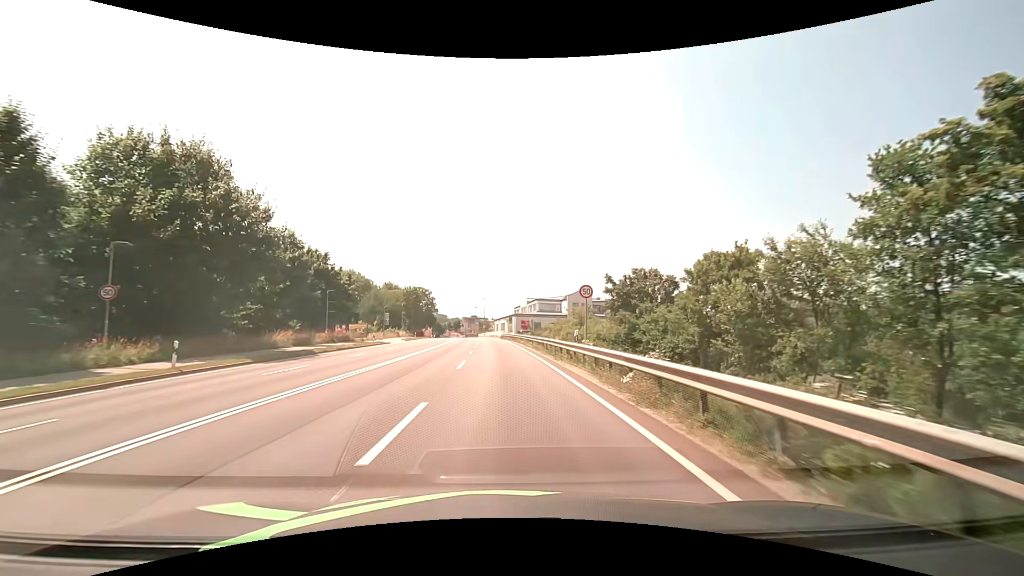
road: primary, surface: asphalt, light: Day
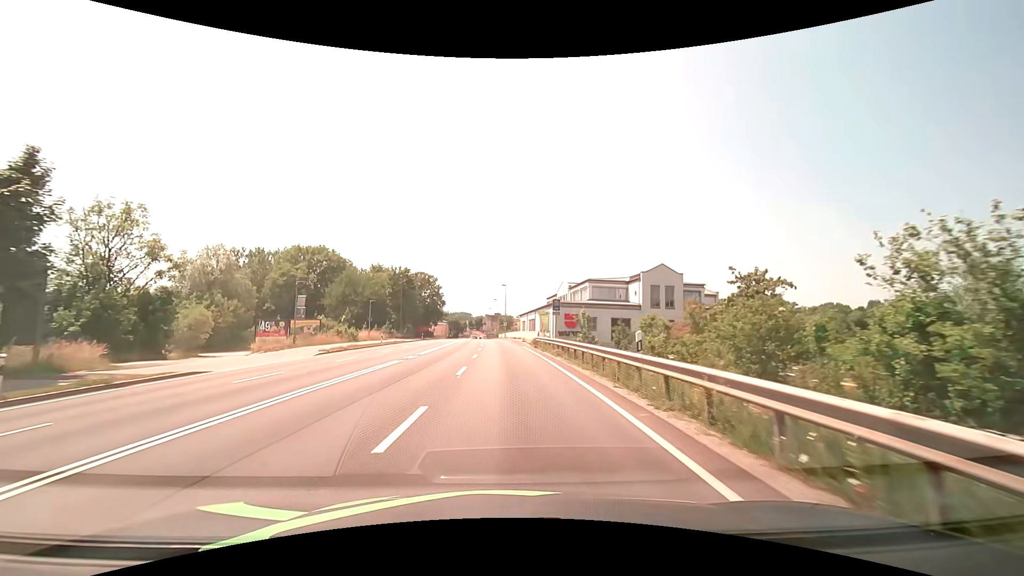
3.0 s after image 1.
(-0.9, +39.6) m; -3°
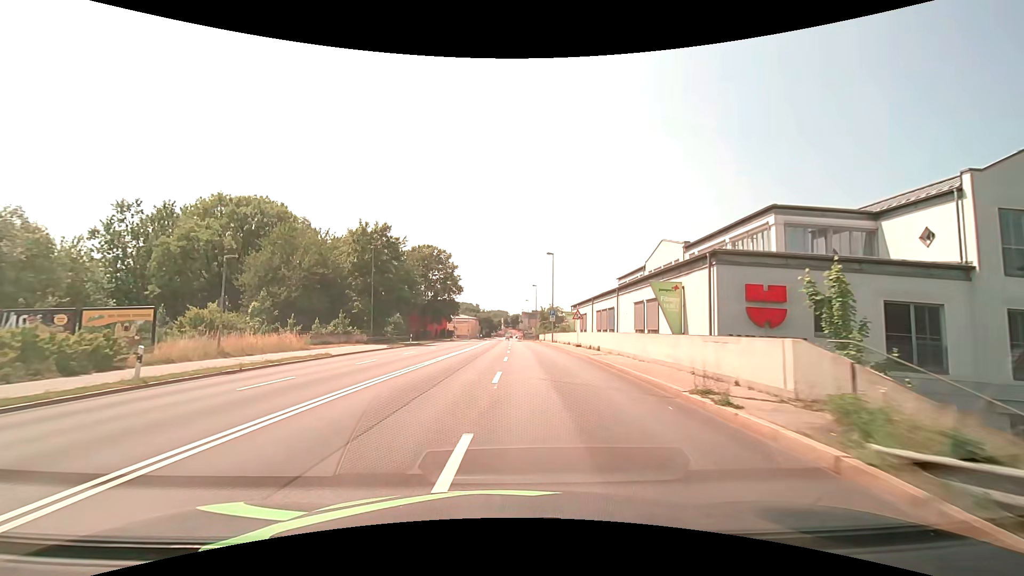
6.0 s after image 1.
(-1.1, +38.5) m; -4°
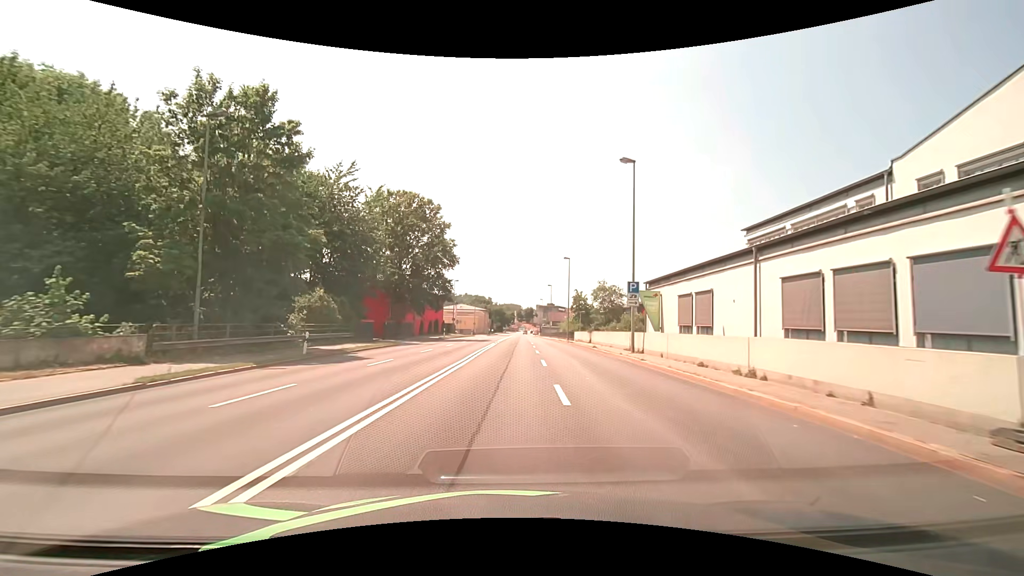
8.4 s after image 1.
(-0.6, +30.6) m; -2°
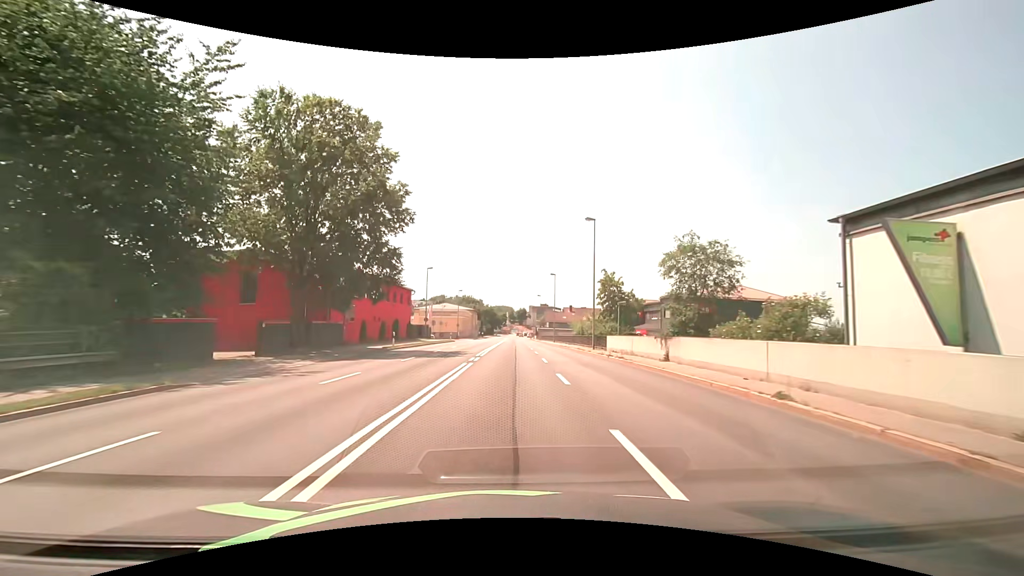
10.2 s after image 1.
(+0.3, +23.1) m; +2°
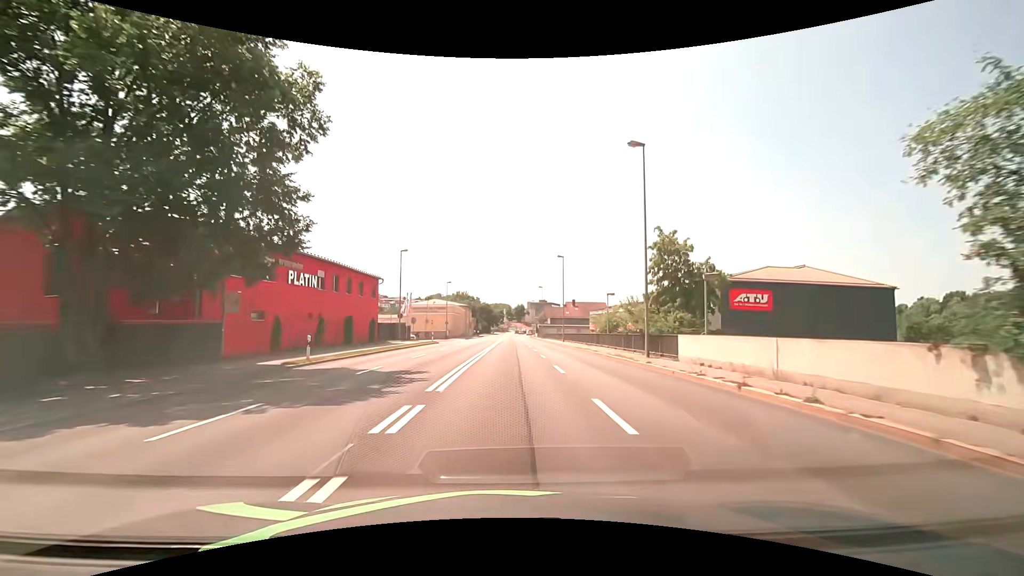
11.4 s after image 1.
(0.0, +15.4) m; 0°
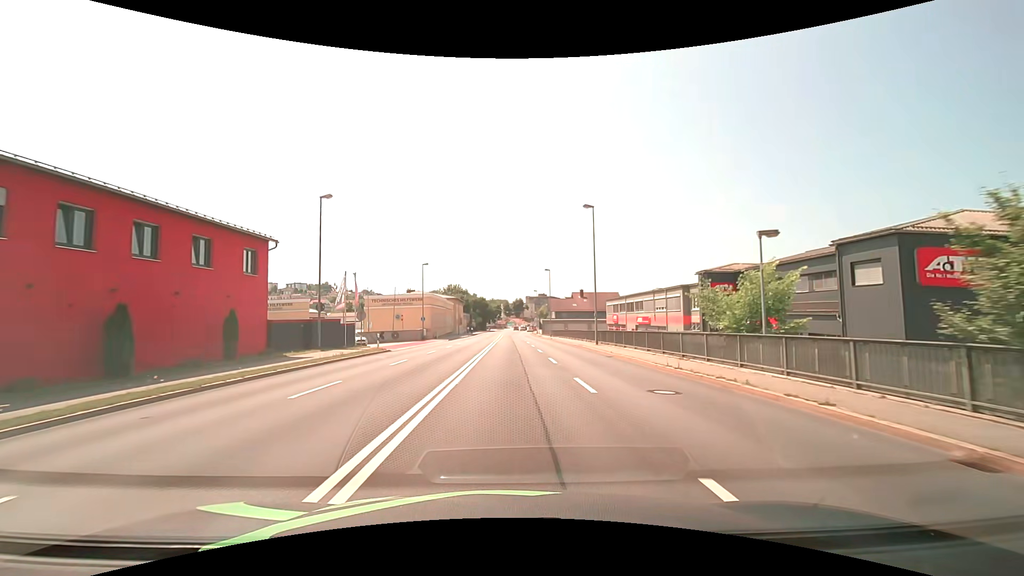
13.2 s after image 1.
(0.0, +23.0) m; 0°
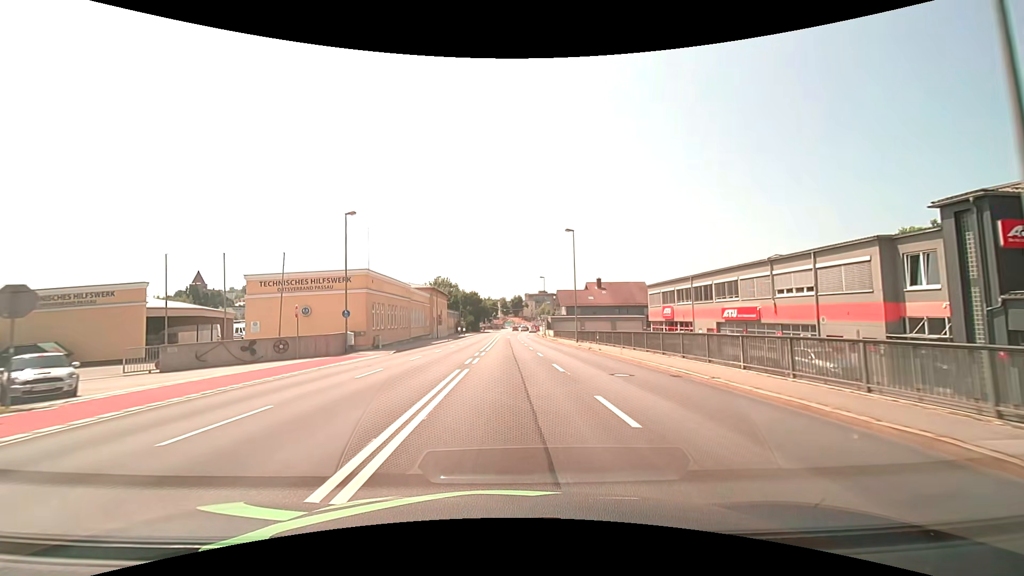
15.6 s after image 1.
(+0.1, +30.7) m; 0°
(0, +10) (0, +20) (0, +30) (0, +40) (0, +50) (0, +60) (0, +70) (-1, +80) (-1, +90) (-1, +100) m
